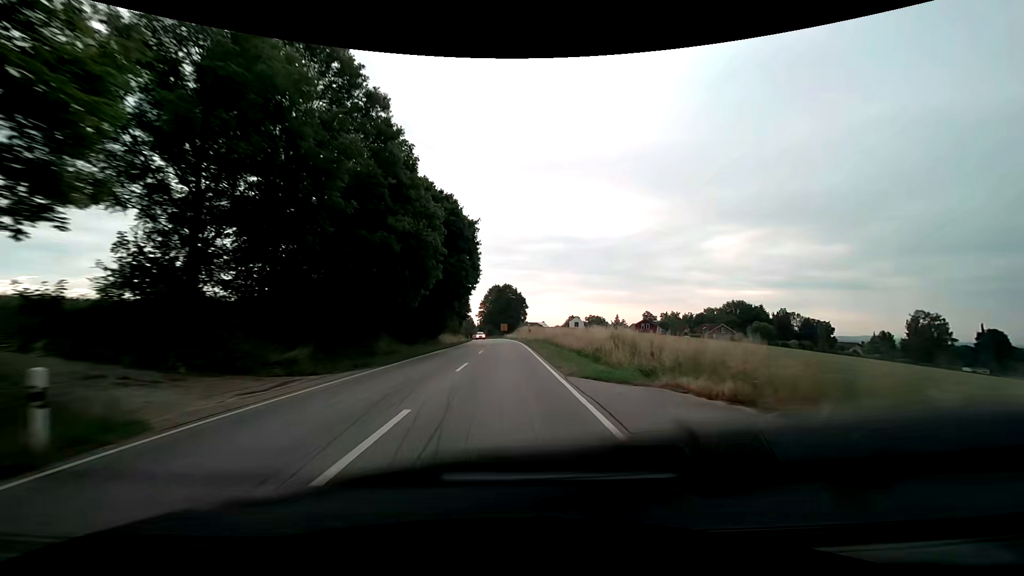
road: secondary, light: Day
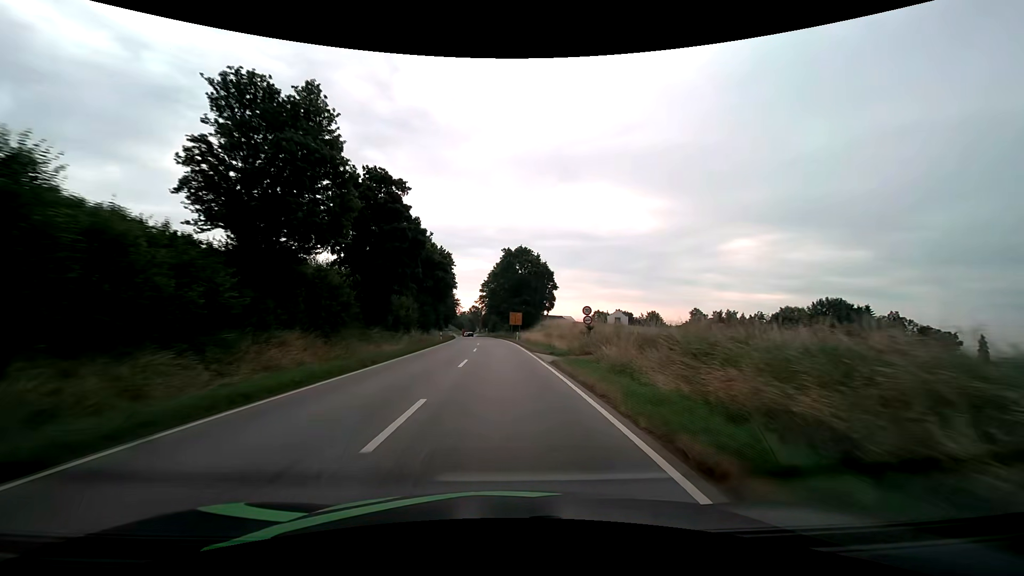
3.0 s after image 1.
(-0.1, +58.9) m; -1°
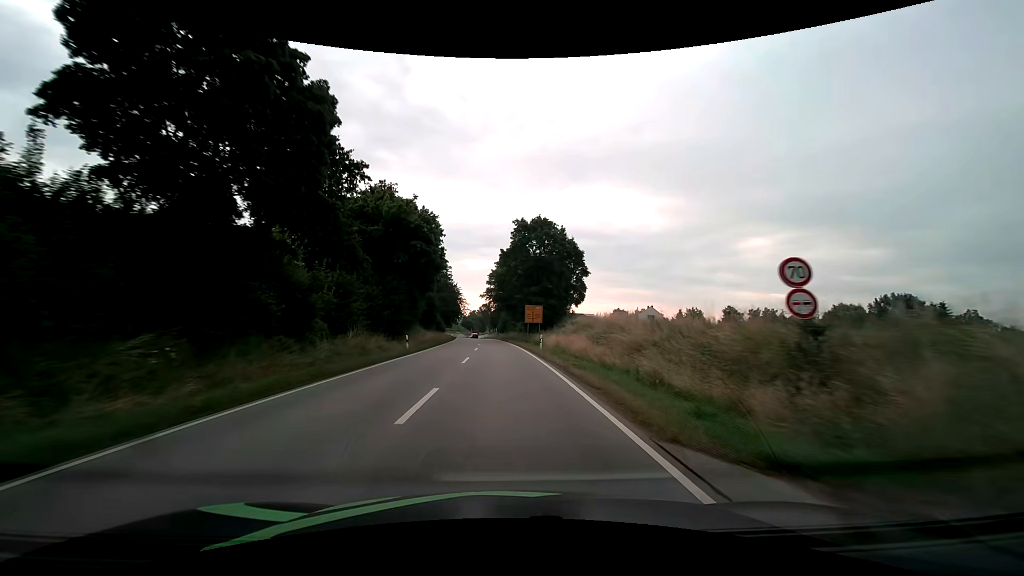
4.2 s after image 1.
(-0.3, +22.5) m; -2°
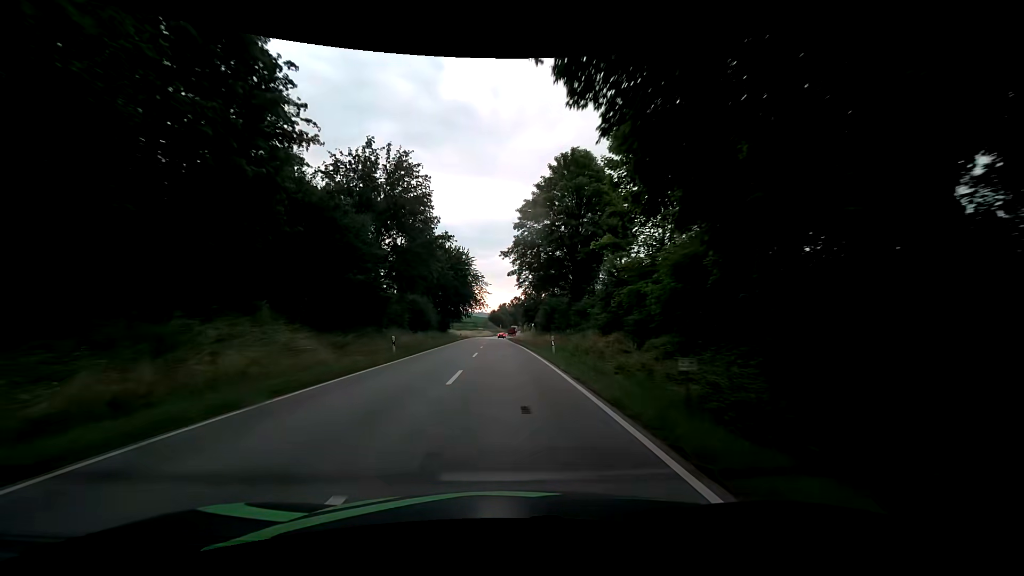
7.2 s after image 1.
(-1.5, +55.2) m; -4°
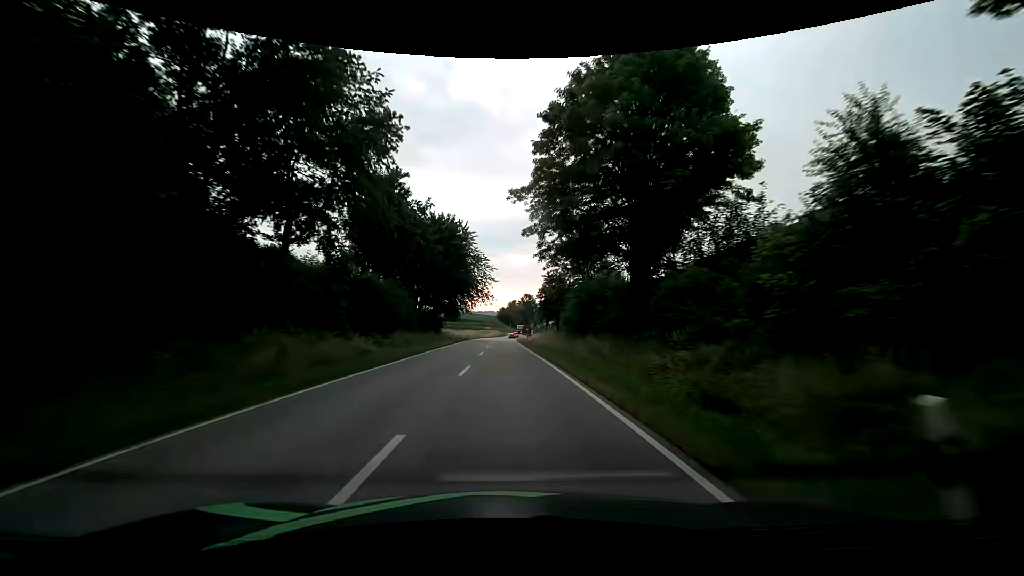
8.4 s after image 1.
(-0.3, +21.9) m; -1°
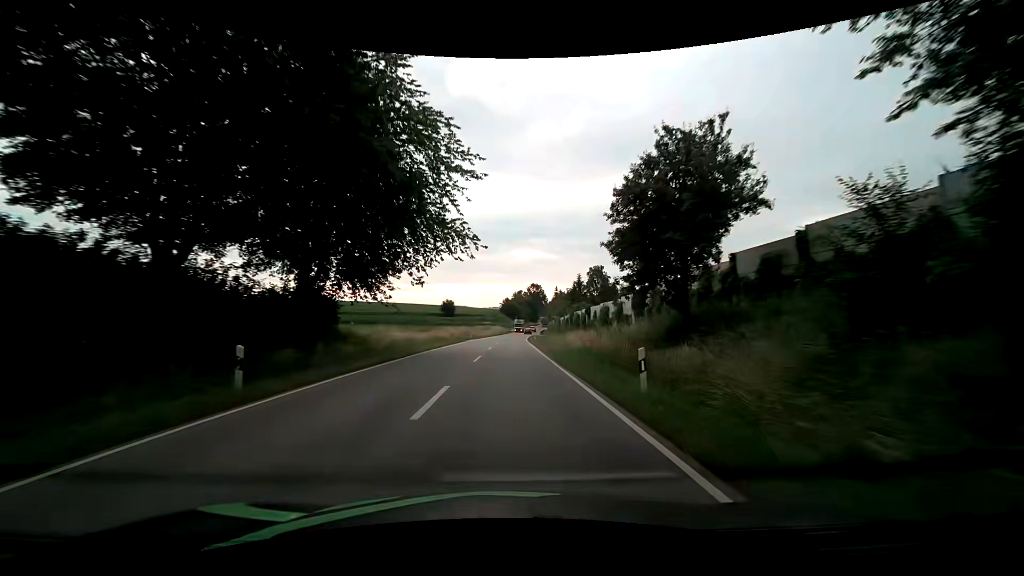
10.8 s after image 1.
(-0.3, +43.1) m; -1°
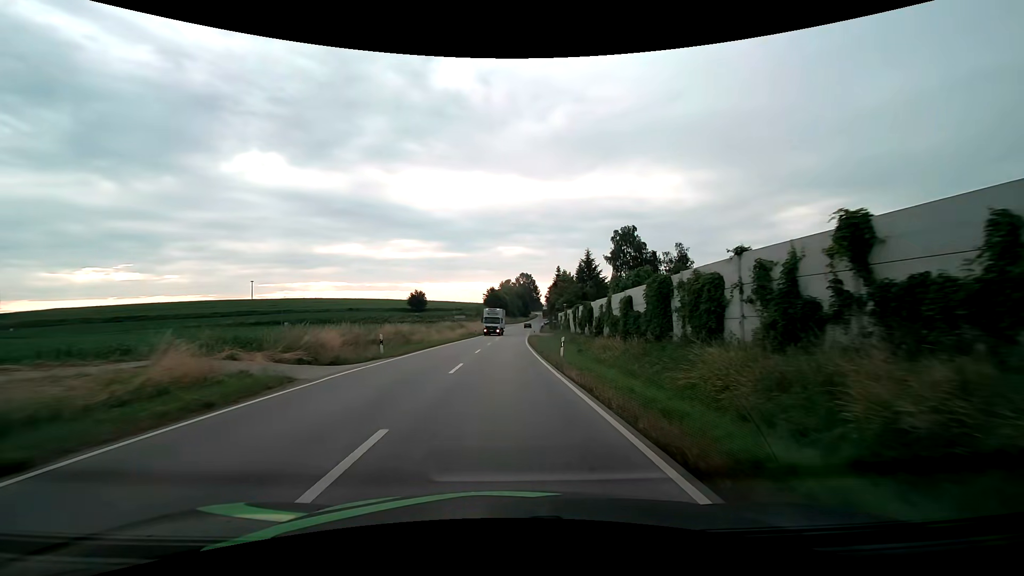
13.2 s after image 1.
(+0.5, +40.6) m; +2°
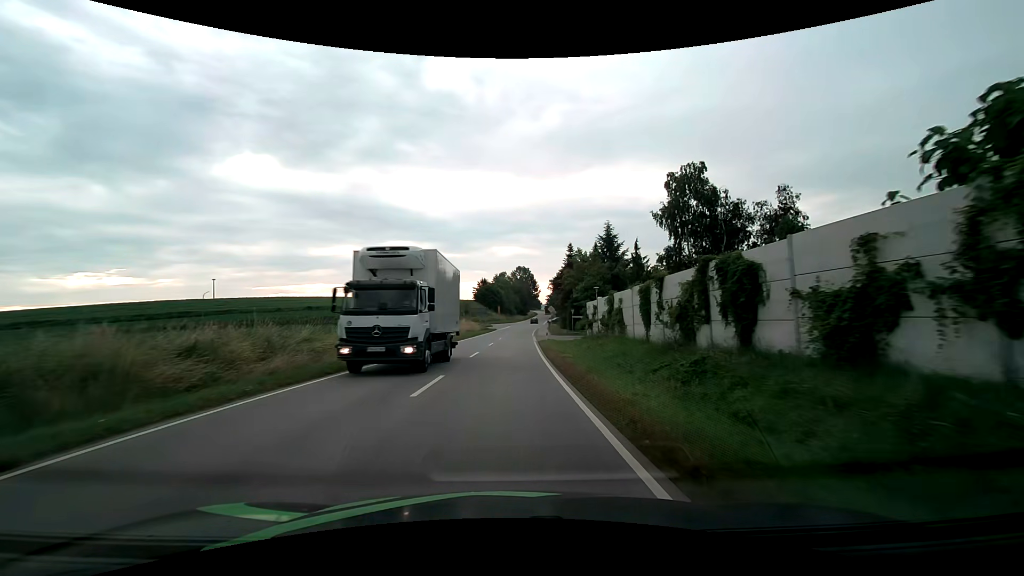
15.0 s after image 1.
(+0.2, +28.9) m; 0°
(0, +10) (0, +20) (0, +30) (0, +40) (+1, +50) (+1, +60) (+2, +70) (+3, +80) (+4, +90) (+6, +100) m
